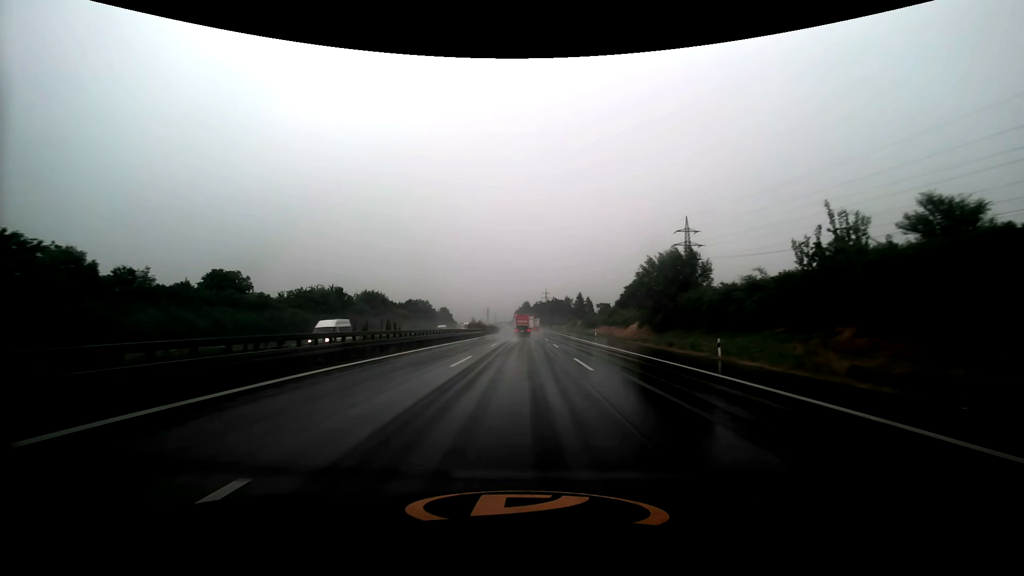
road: motorway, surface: asphalt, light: Day
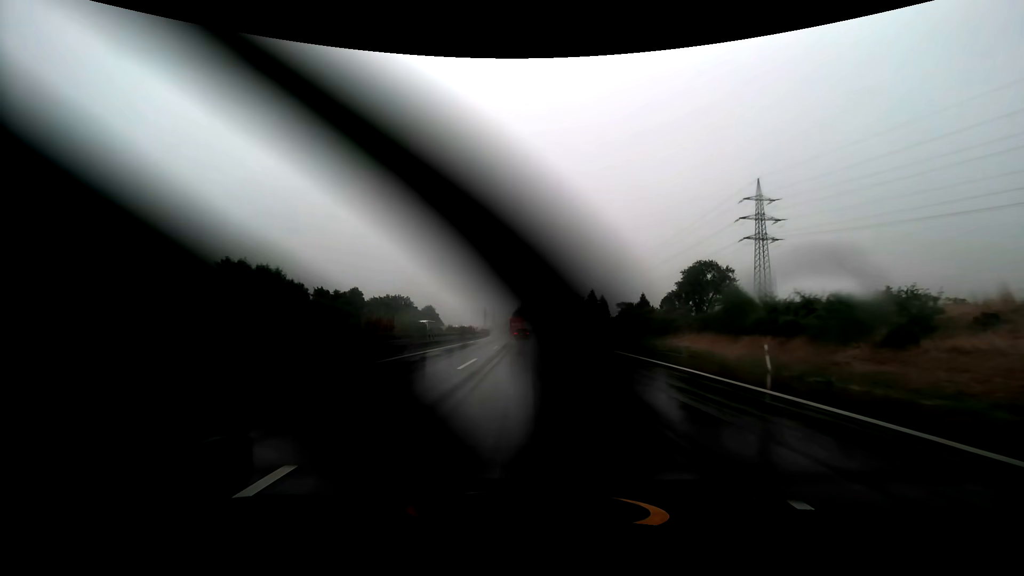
(0.0, +53.6) m; 0°
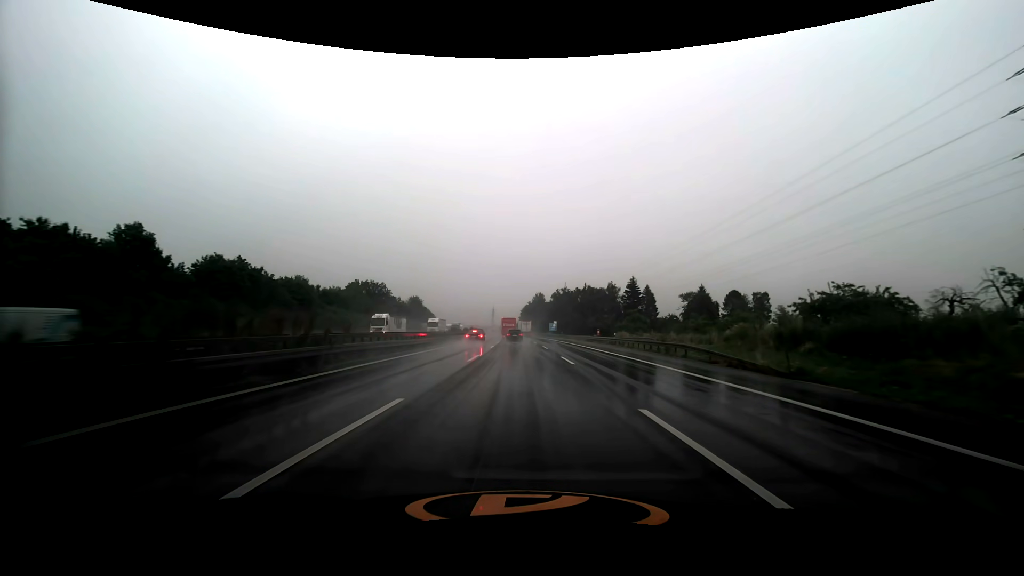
(-0.4, +67.8) m; -1°
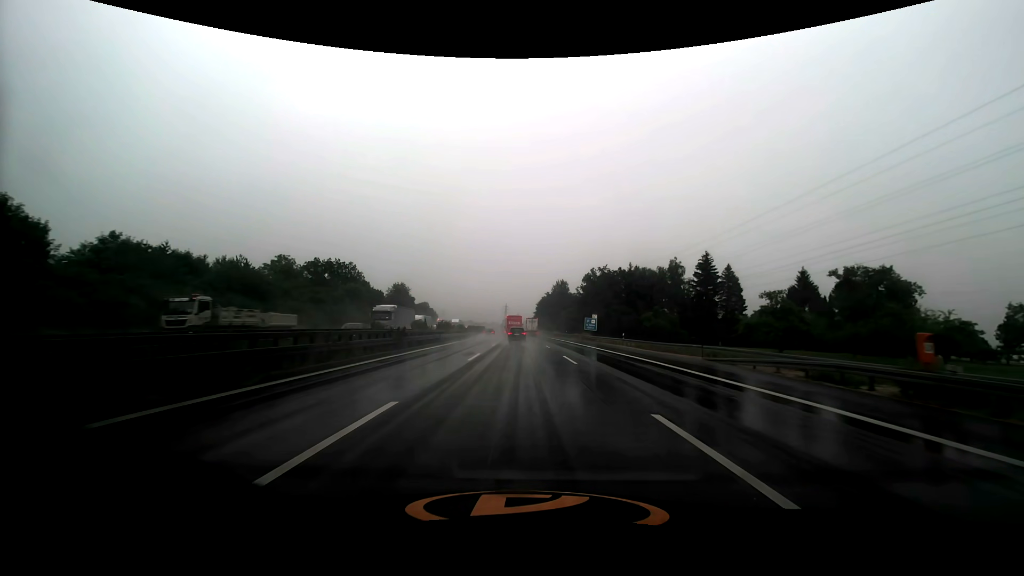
(-0.8, +54.8) m; -2°
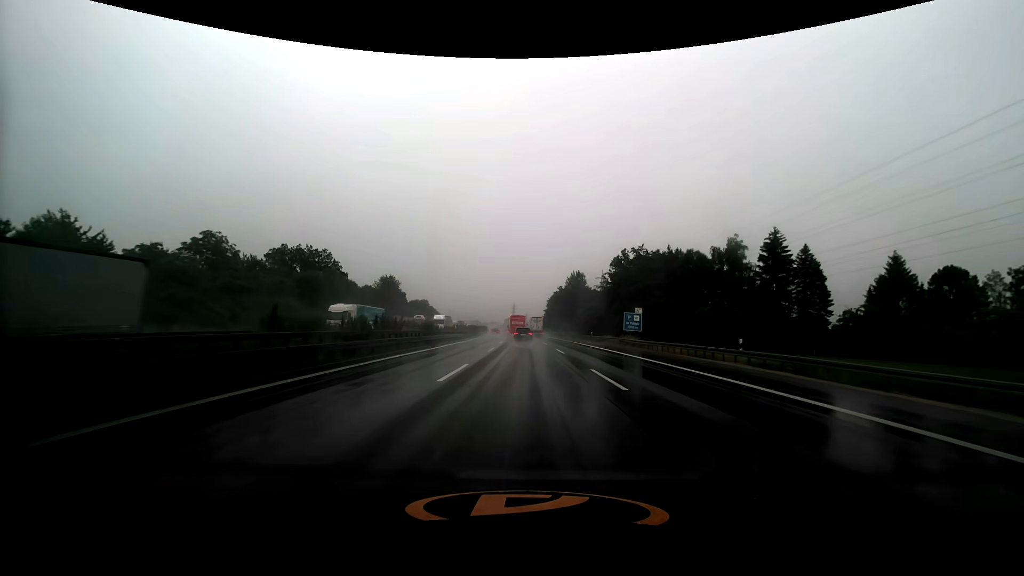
(-0.3, +26.7) m; -1°
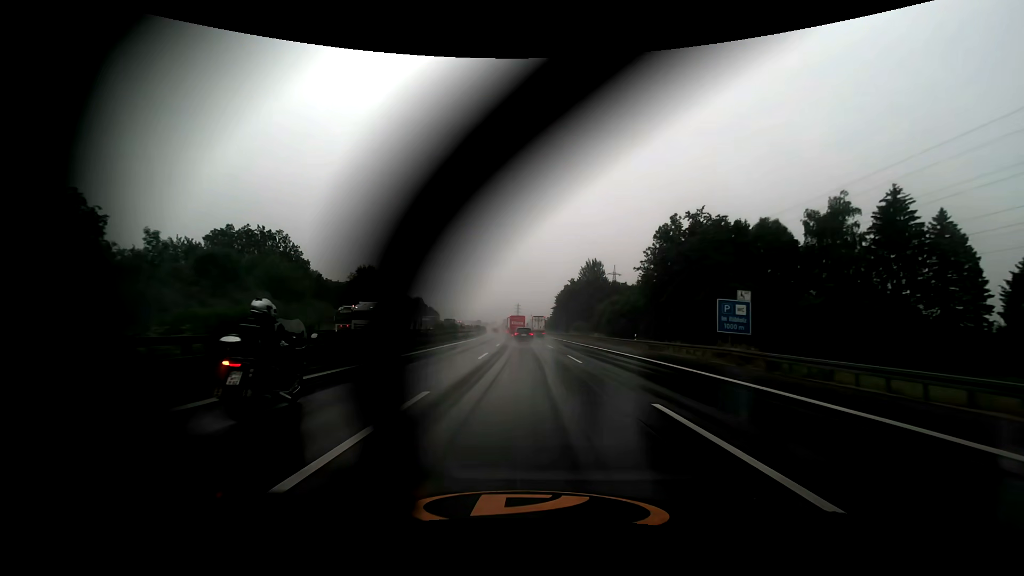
(-0.1, +26.1) m; -1°
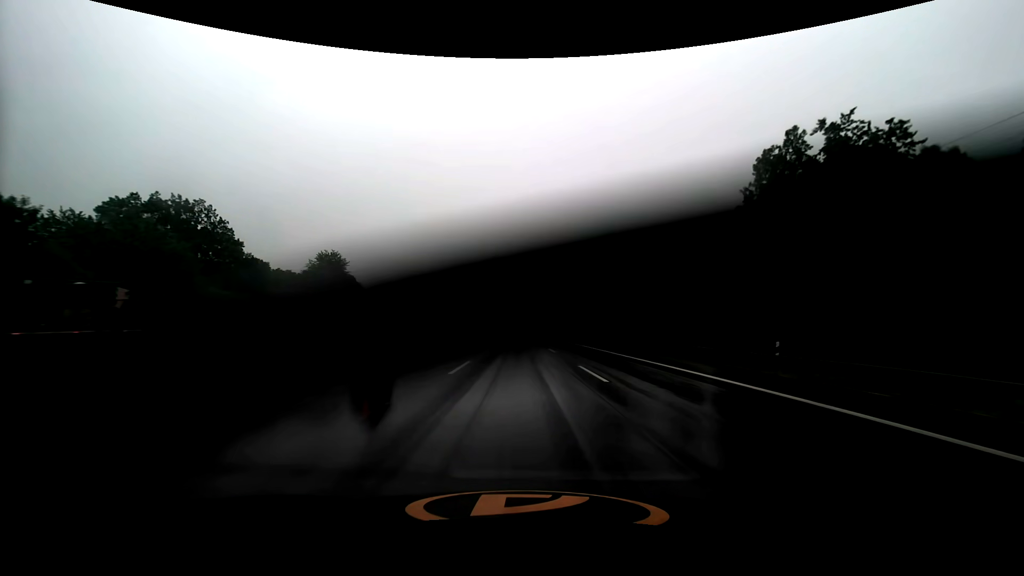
(0.0, +25.9) m; 0°
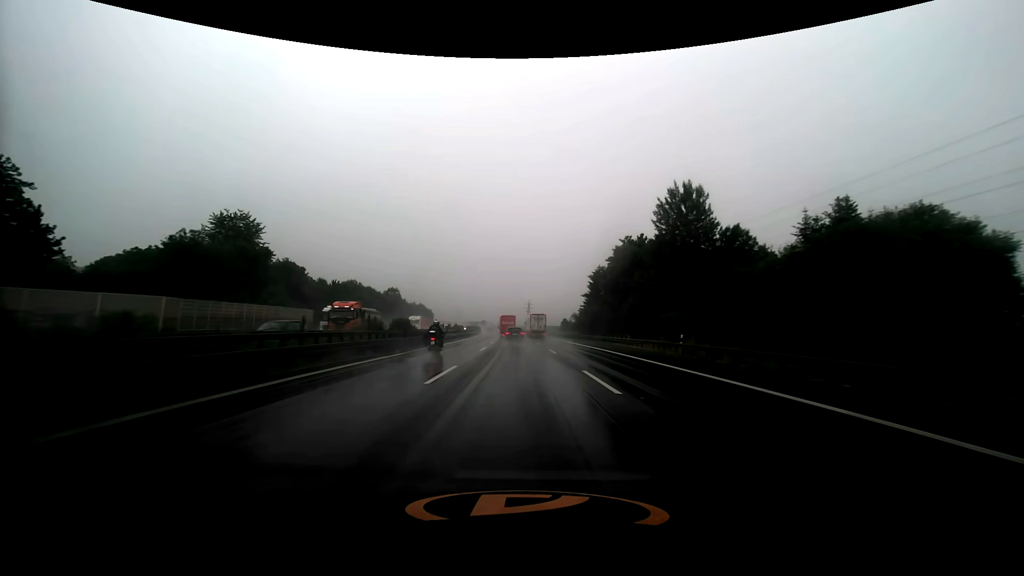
(-0.3, +38.9) m; -1°
(0, +10) (0, +20) (0, +30) (-1, +40) (-1, +50) (-1, +60) (-2, +70) (-2, +80) (-3, +90) (-3, +100) m
